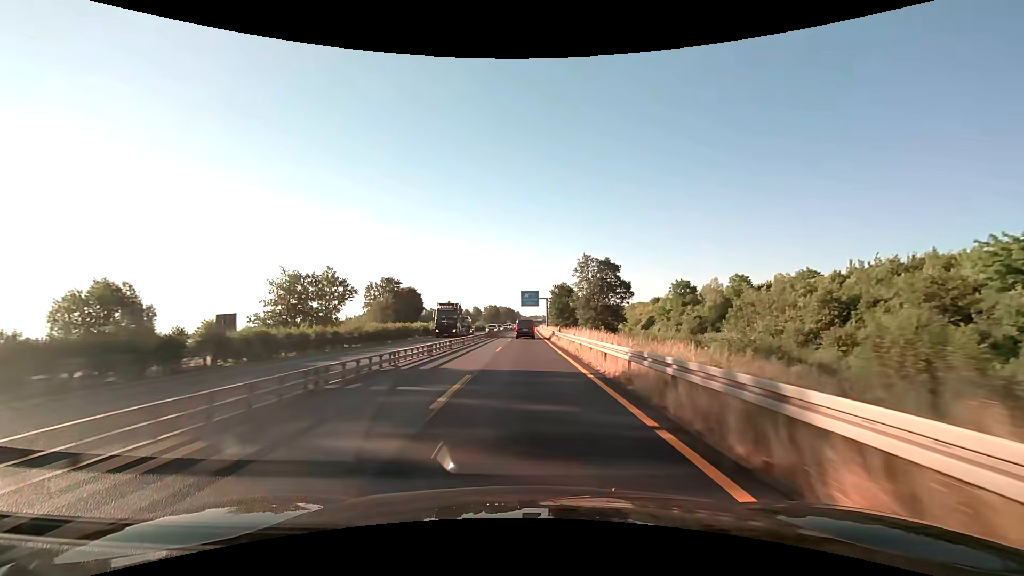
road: motorway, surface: asphalt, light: Day
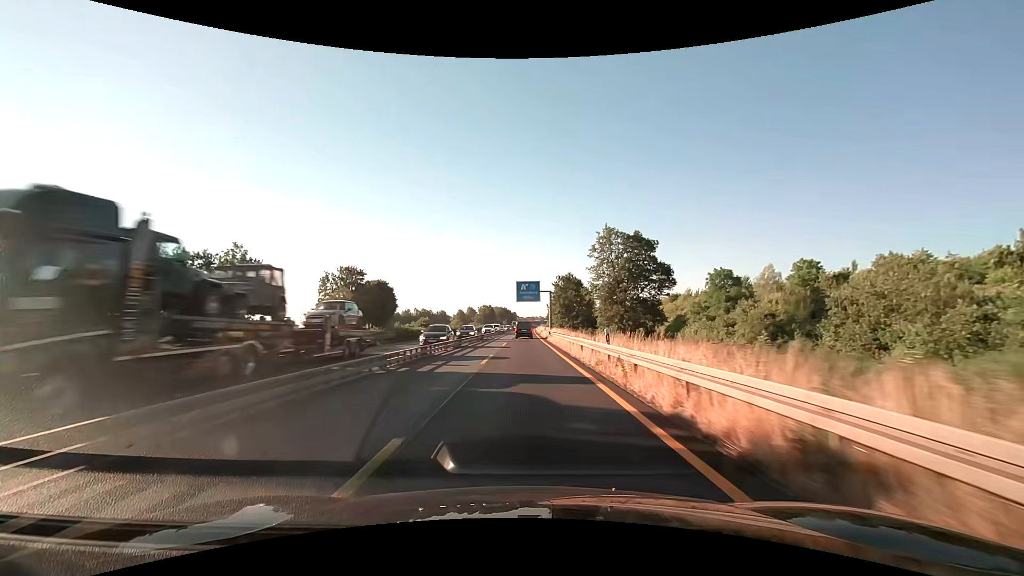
(+0.1, +25.0) m; 0°
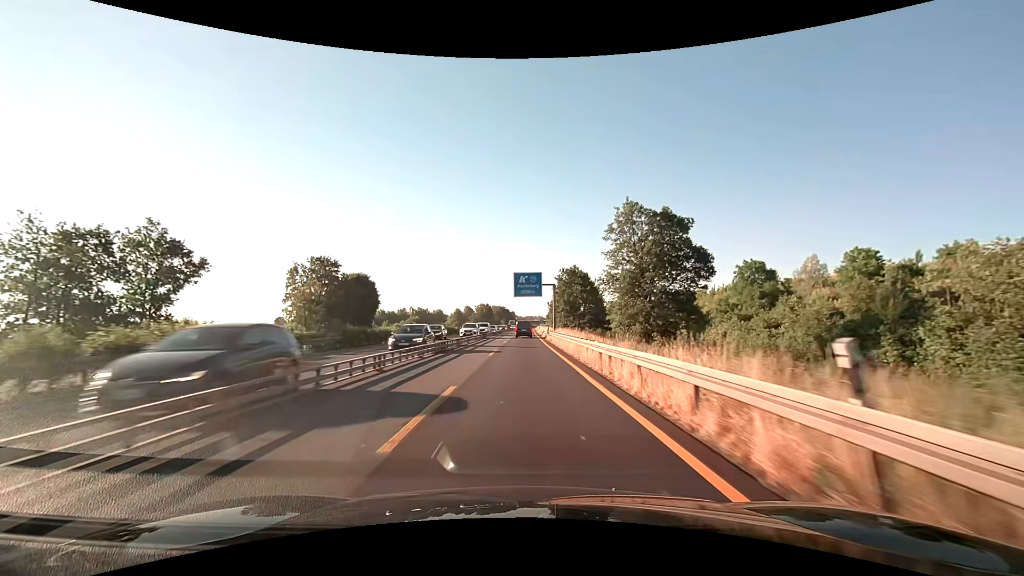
(0.0, +12.5) m; 0°
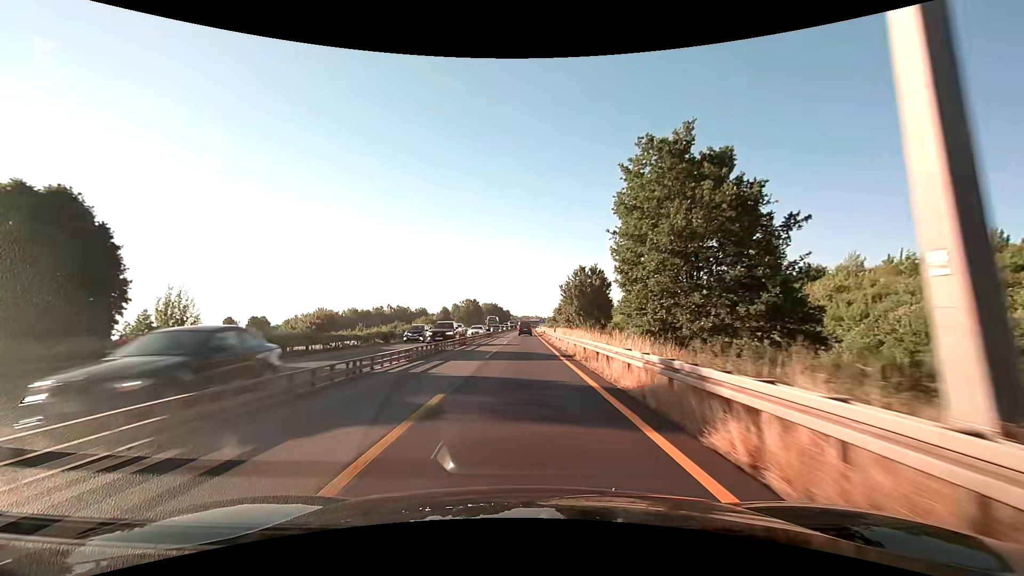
(+0.2, +62.4) m; +1°
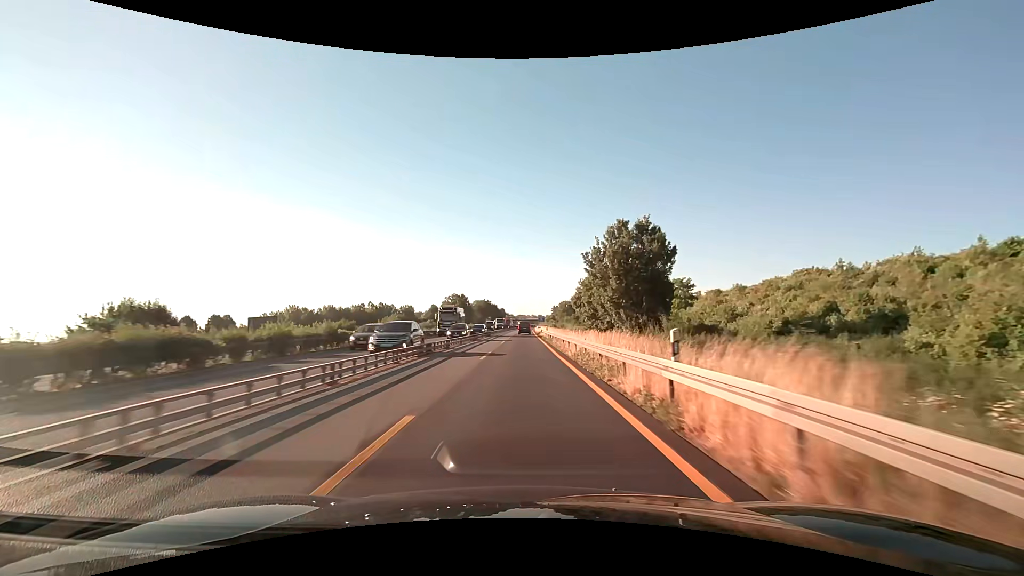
(0.0, +37.5) m; 0°
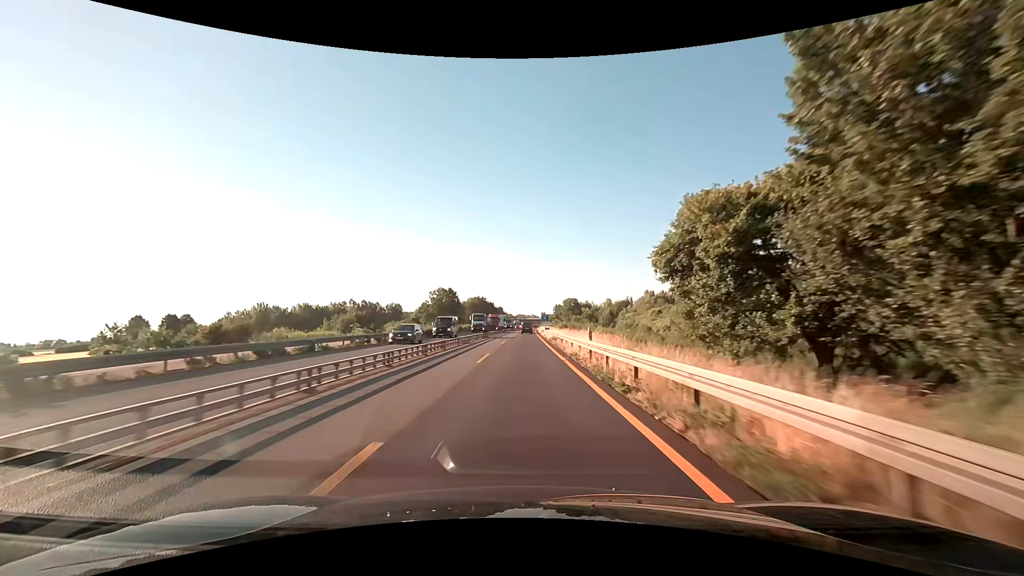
(0.0, +37.5) m; 0°
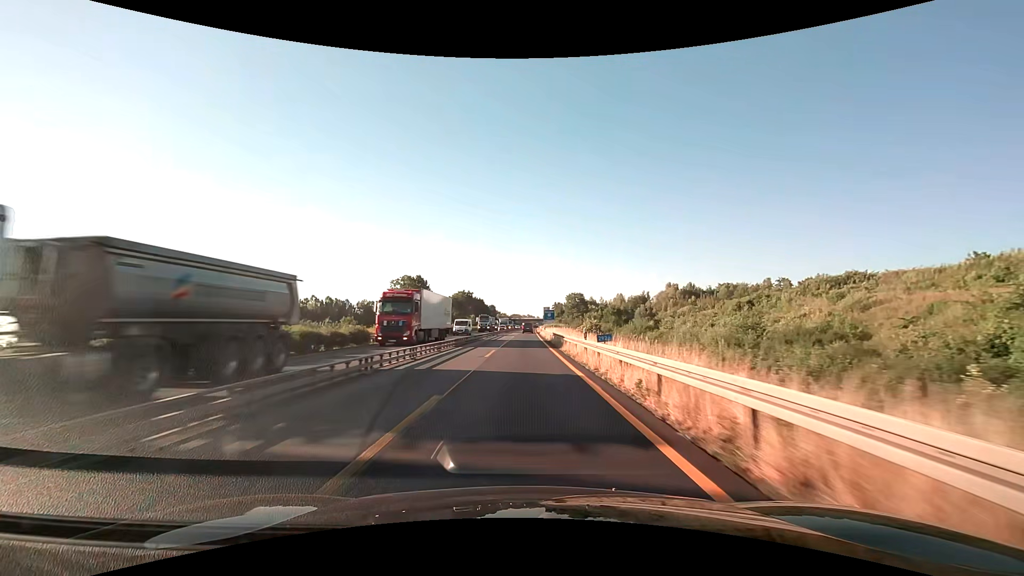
(+0.1, +50.0) m; 0°
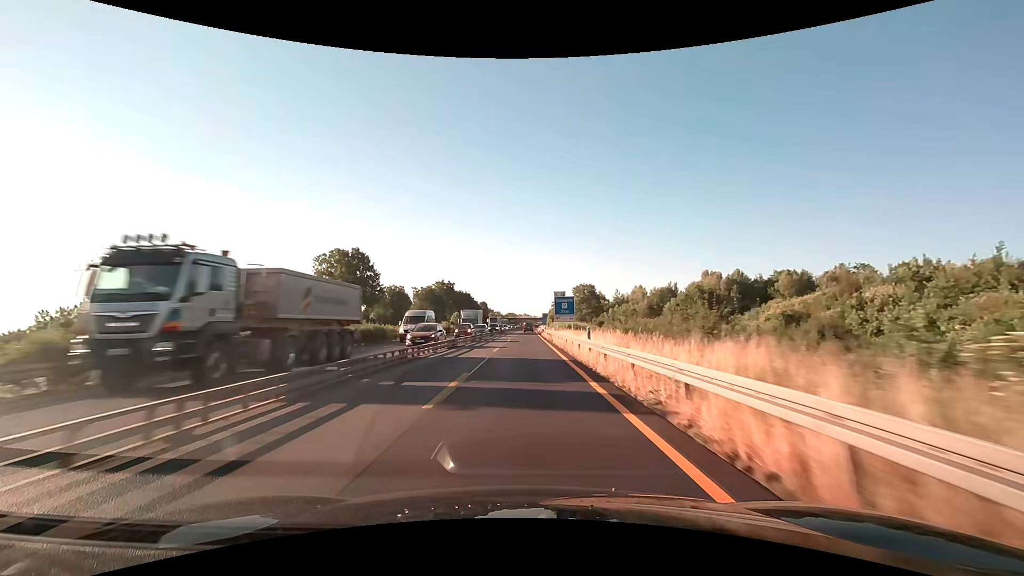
(+0.2, +50.0) m; 0°
(0, +10) (0, +20) (0, +30) (0, +40) (0, +50) (0, +60) (+1, +70) (+1, +80) (+1, +90) (+1, +100) m
